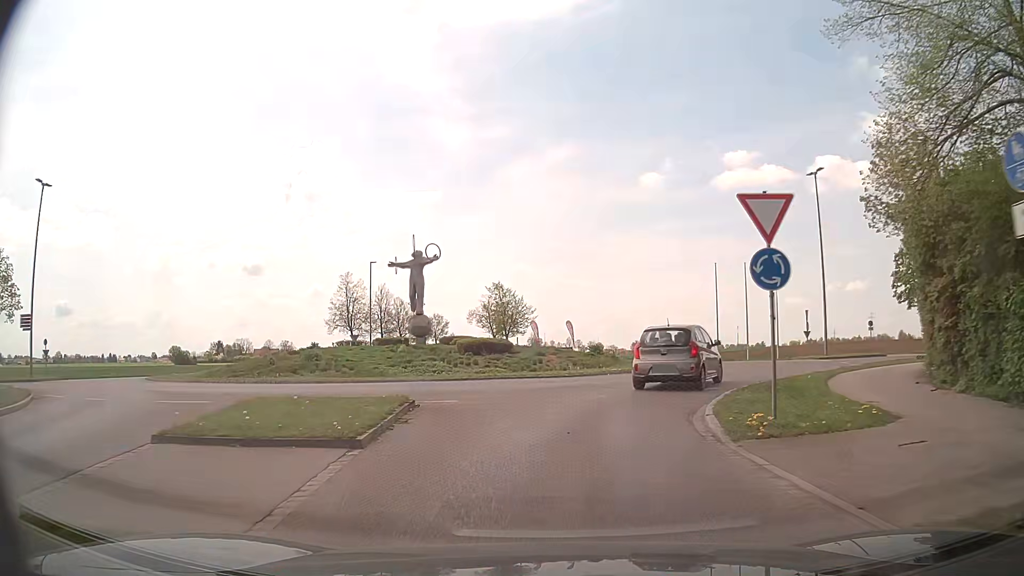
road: tertiary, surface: asphalt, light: Day
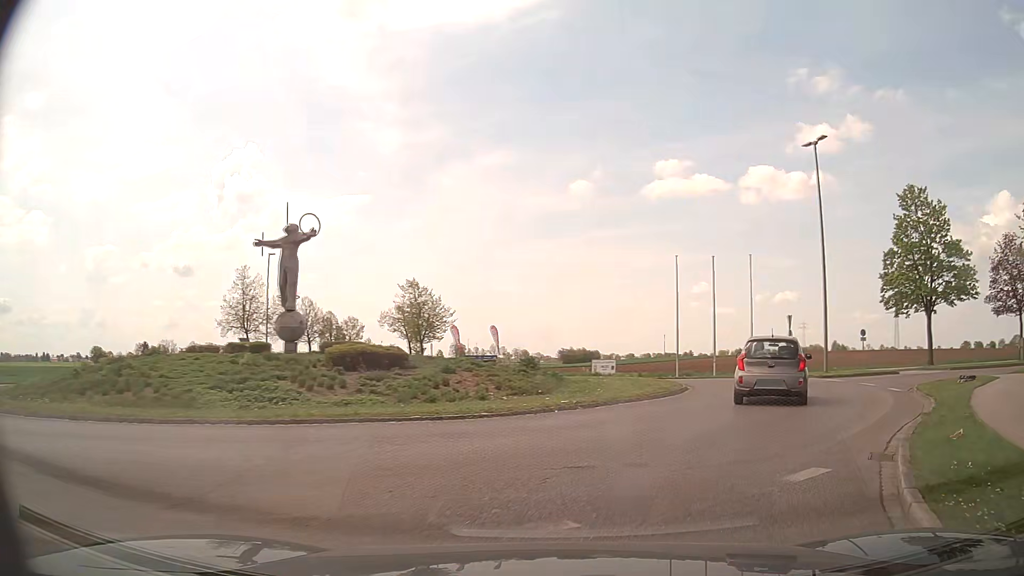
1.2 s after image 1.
(+0.2, +9.0) m; +6°
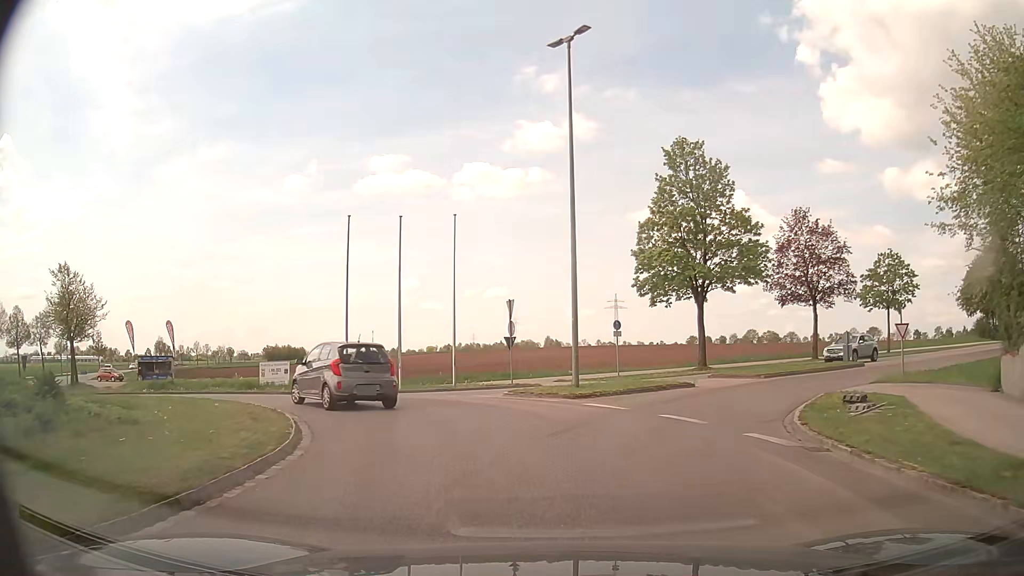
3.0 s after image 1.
(+3.1, +11.3) m; +26°
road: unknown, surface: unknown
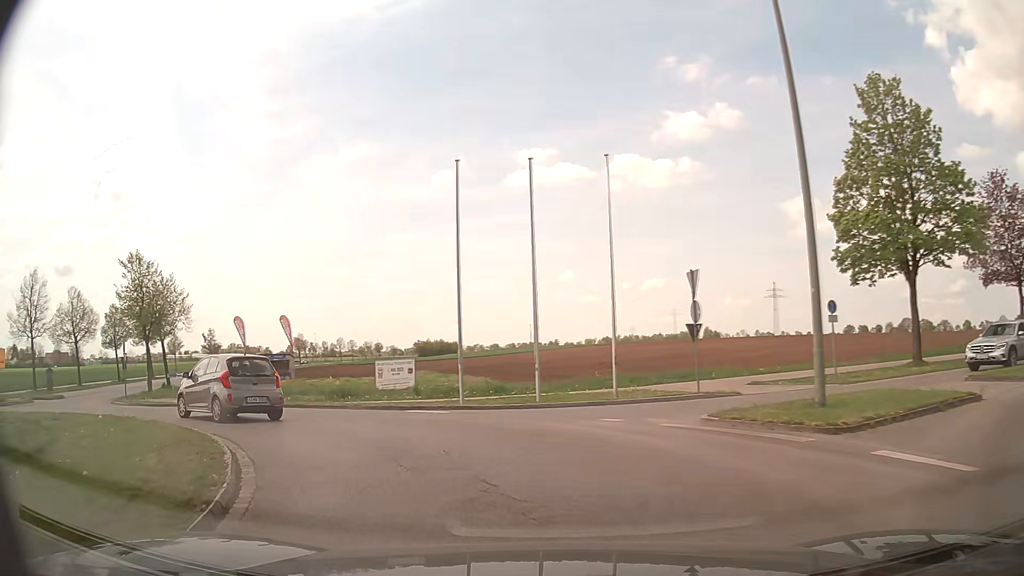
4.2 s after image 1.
(-0.8, +8.0) m; -13°
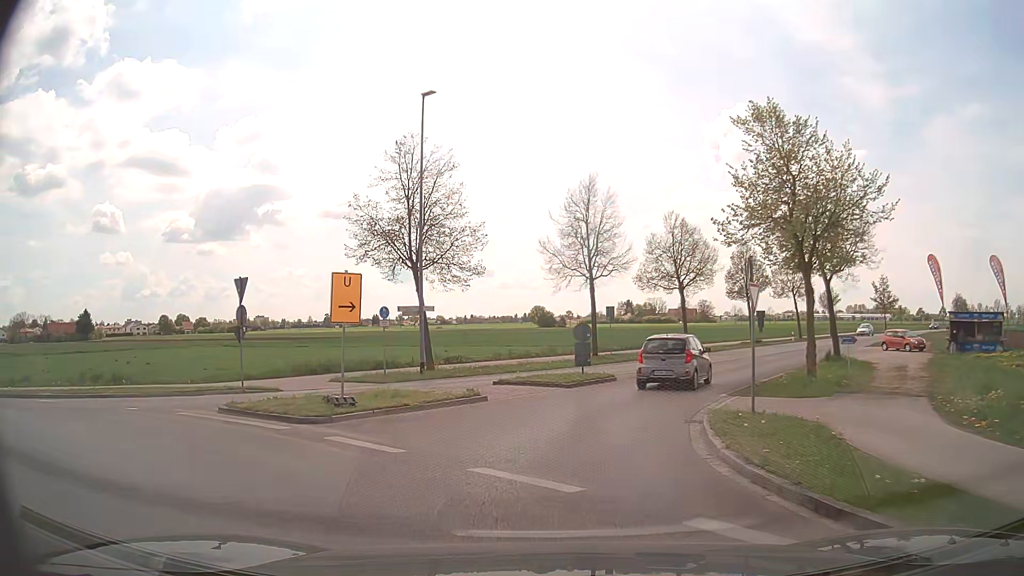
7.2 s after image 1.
(-11.5, +18.3) m; -56°
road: tertiary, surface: asphalt
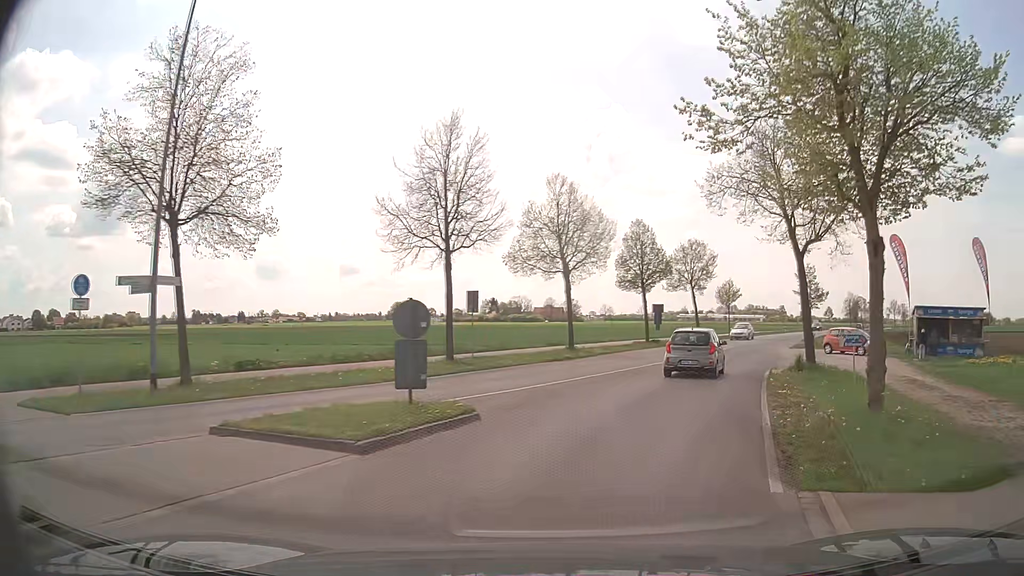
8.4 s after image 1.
(+0.8, +11.1) m; +11°
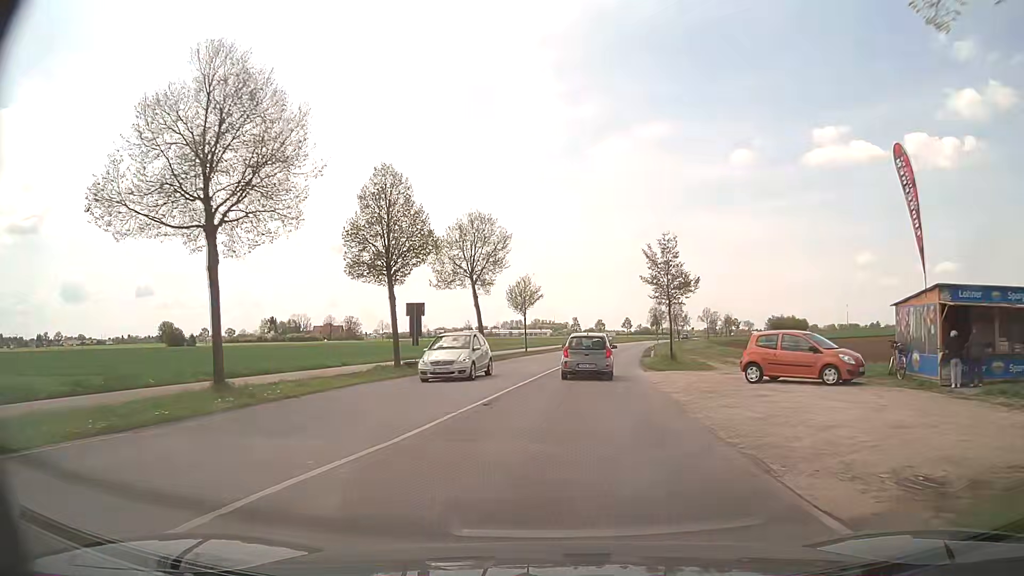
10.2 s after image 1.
(+4.1, +20.1) m; +19°
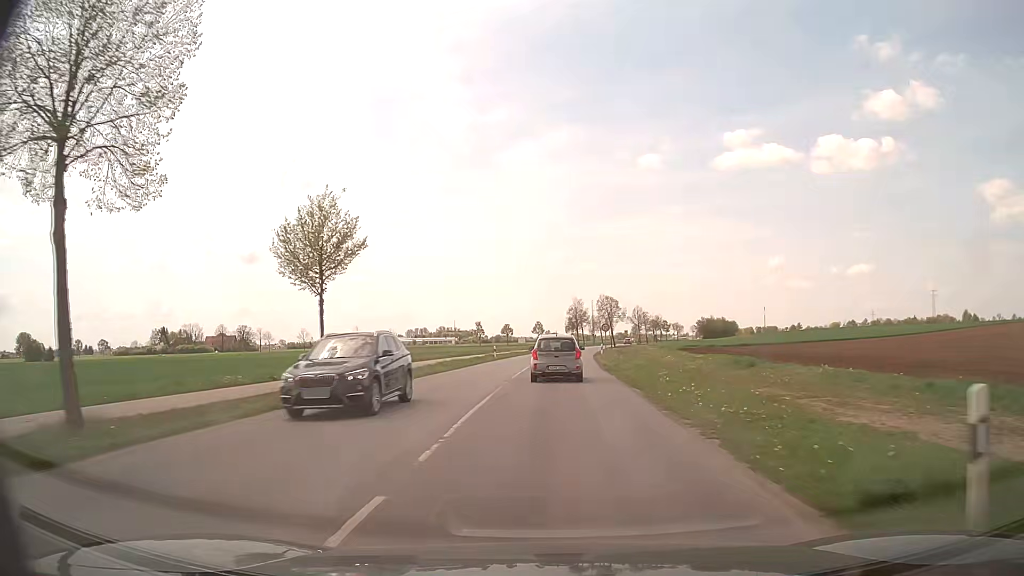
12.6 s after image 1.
(+2.2, +33.5) m; +8°
(0, +10) (0, +20) (0, +30) (+1, +40) (+1, +50) (+2, +60) (+3, +70) (+4, +80) (+5, +90) (+6, +100) m
